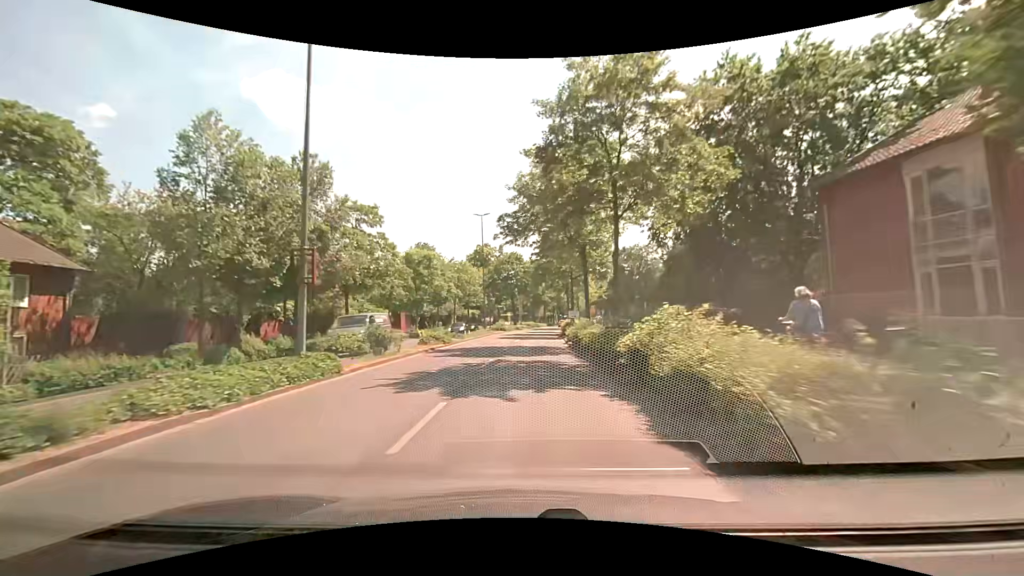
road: primary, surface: asphalt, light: Day
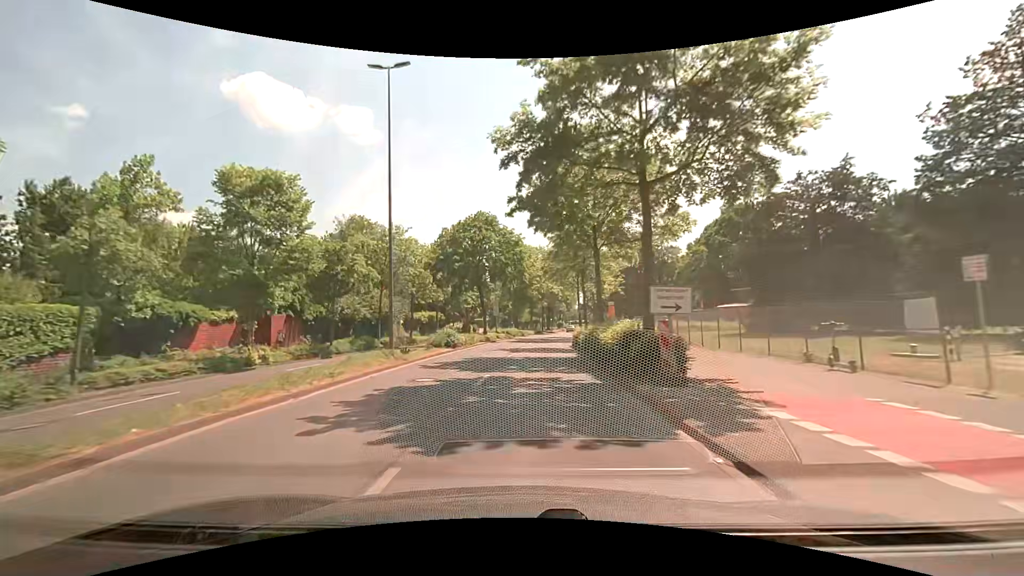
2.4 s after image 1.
(+0.5, +30.9) m; +2°
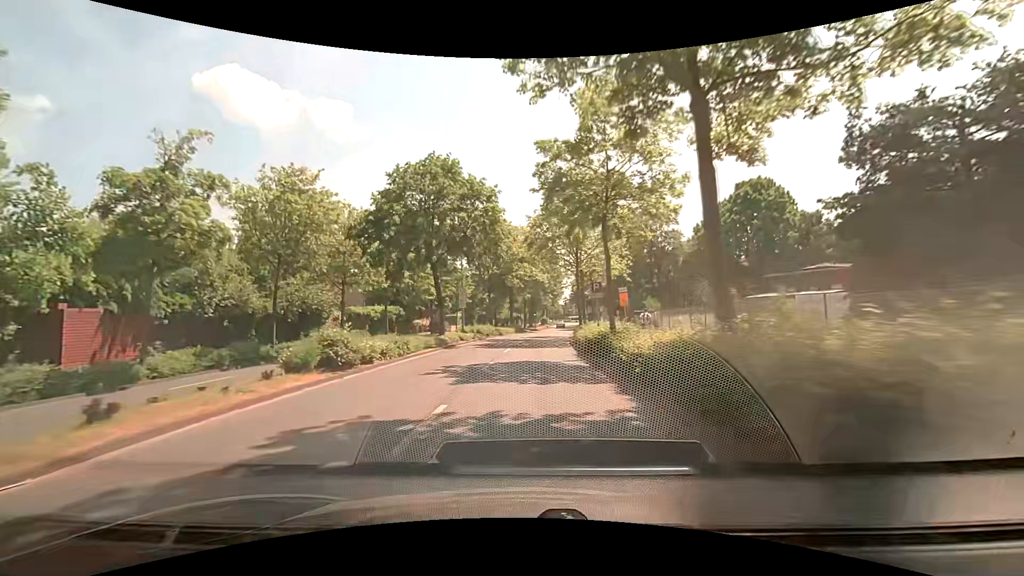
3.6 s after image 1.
(+0.2, +14.9) m; +1°
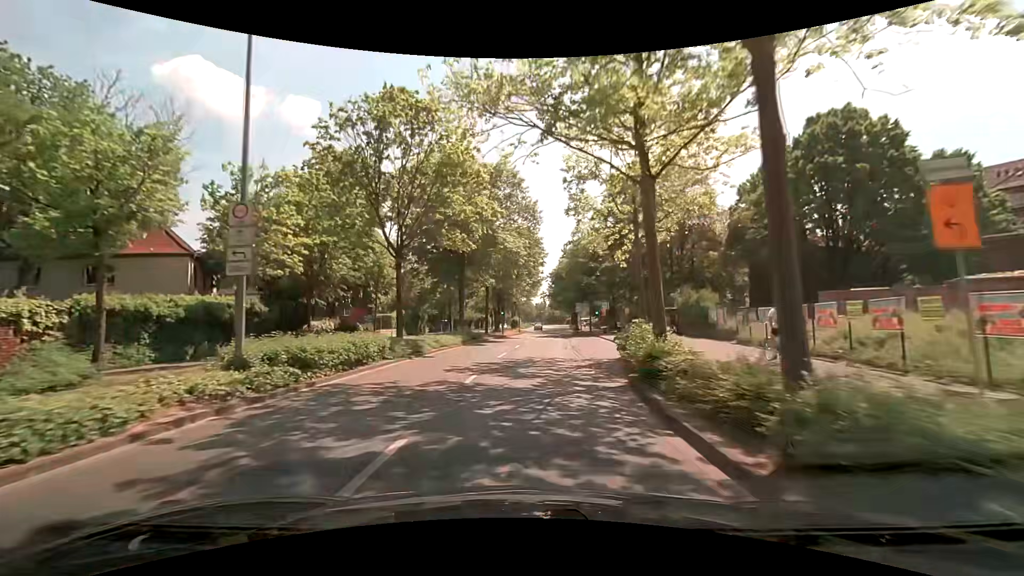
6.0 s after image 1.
(+1.0, +28.8) m; +4°
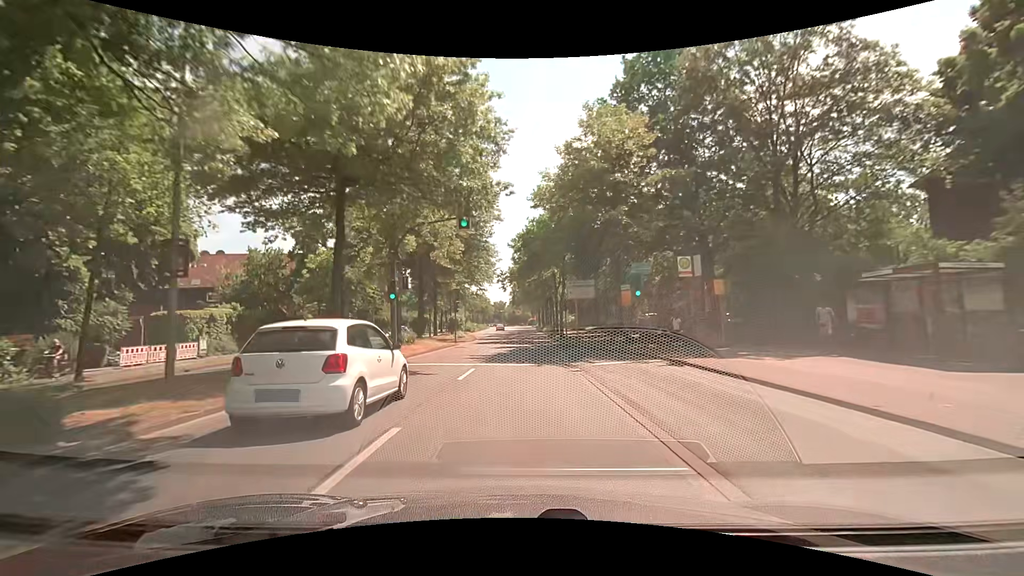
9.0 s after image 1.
(+1.5, +35.2) m; +5°
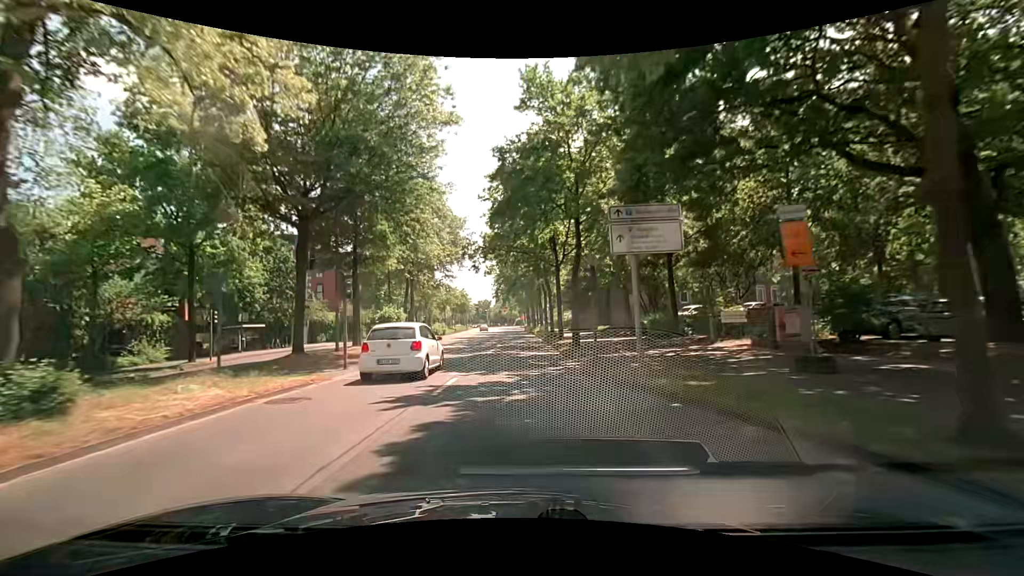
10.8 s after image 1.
(+0.4, +20.9) m; +1°
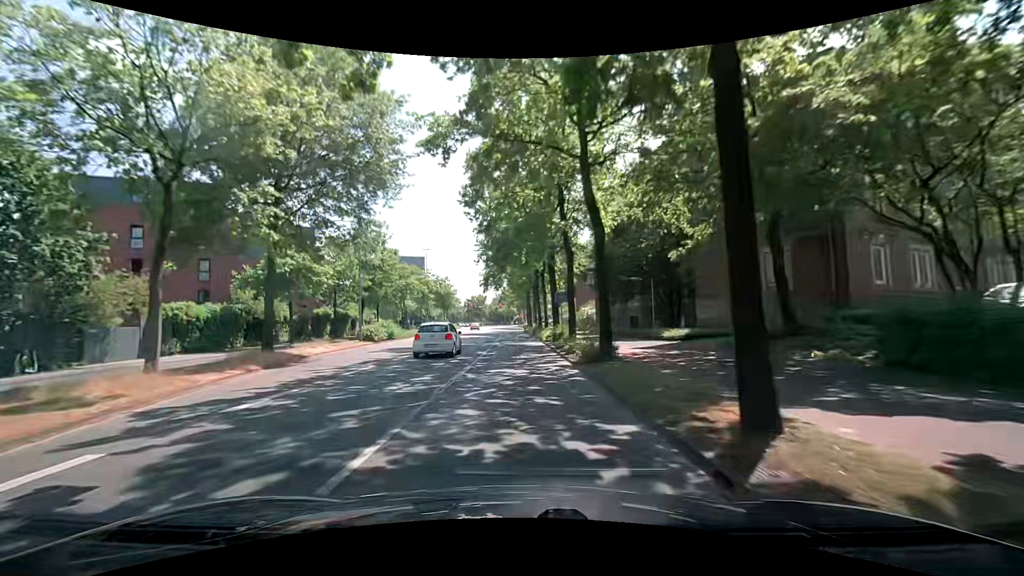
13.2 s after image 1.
(+0.3, +27.6) m; +1°
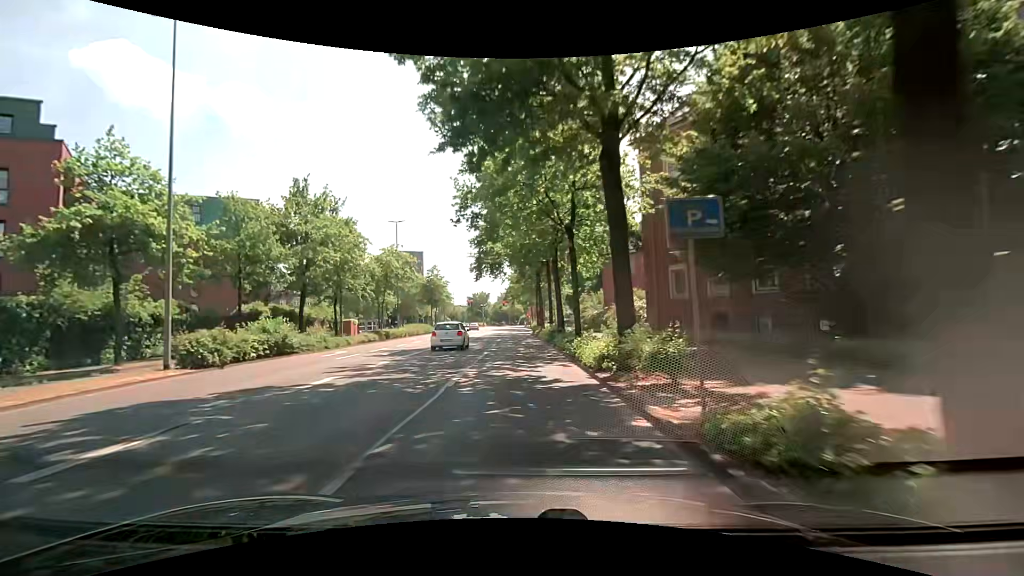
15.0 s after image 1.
(-0.3, +20.4) m; -1°
(0, +10) (0, +20) (0, +30) (0, +40) (0, +50) (-1, +60) (0, +70) (+1, +80) (+1, +90) (+1, +100) m
